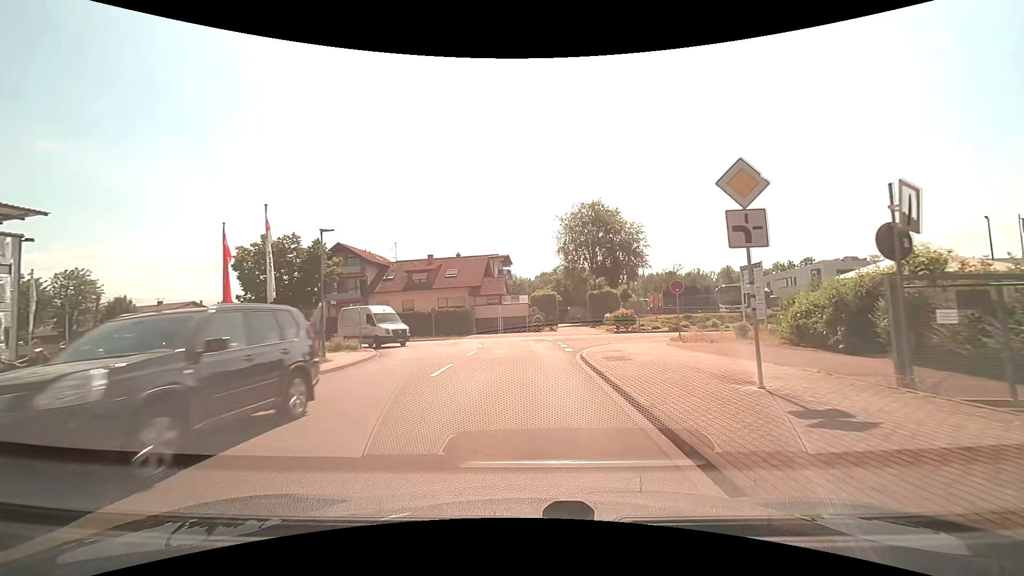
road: unclassified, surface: asphalt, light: Day
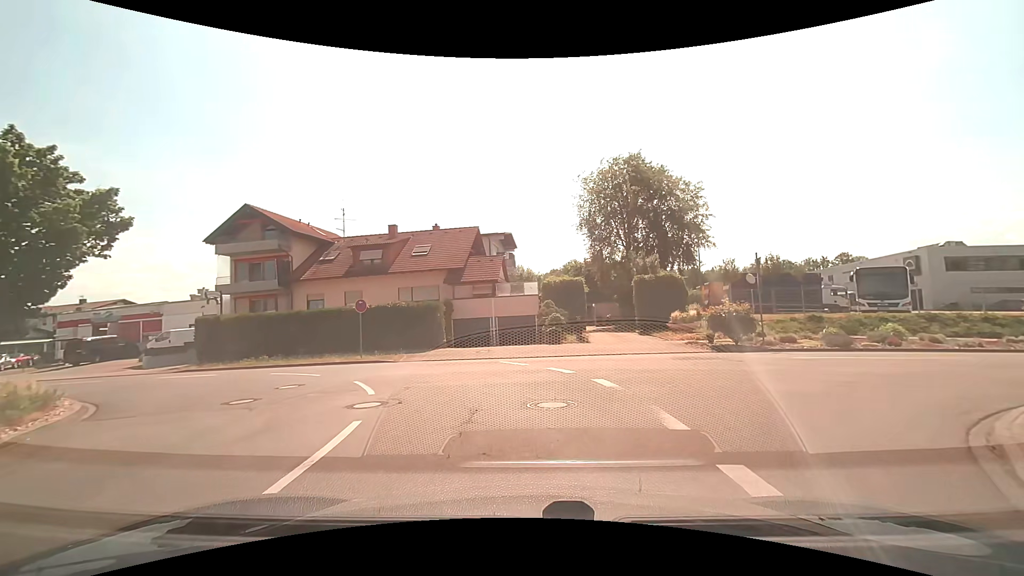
(-0.1, +19.4) m; -1°
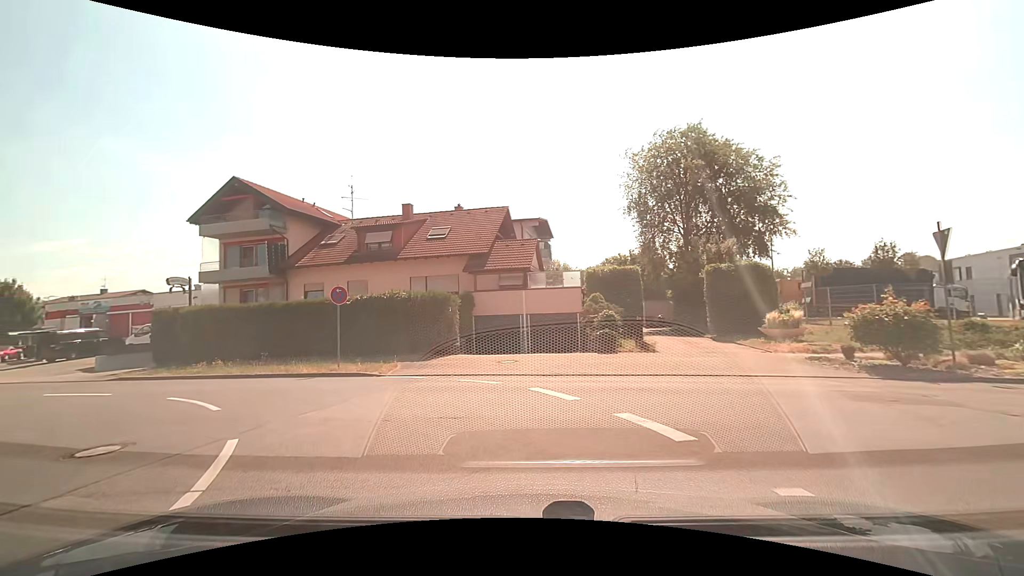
(-0.2, +6.5) m; -5°
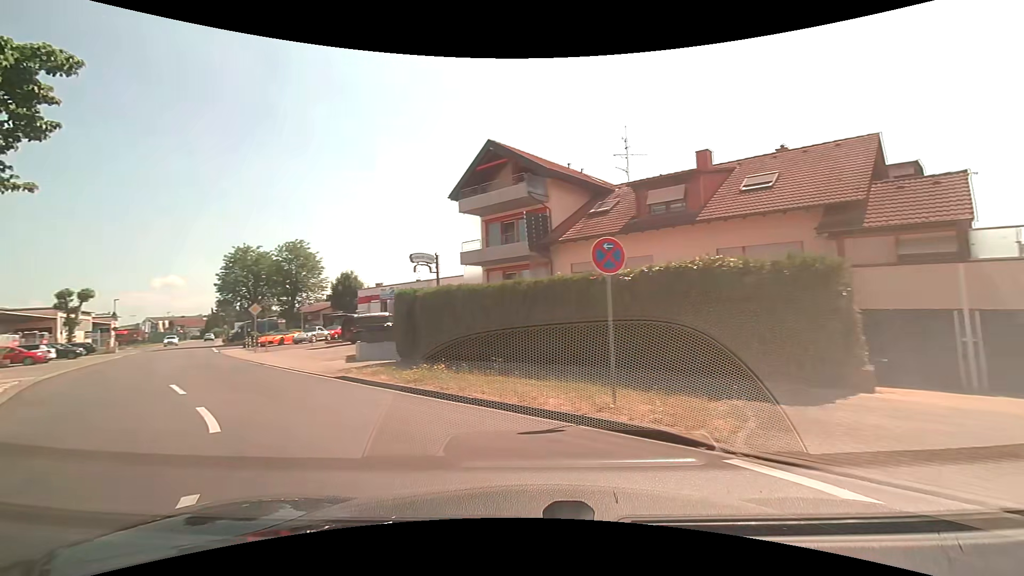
(-2.1, +8.7) m; -31°
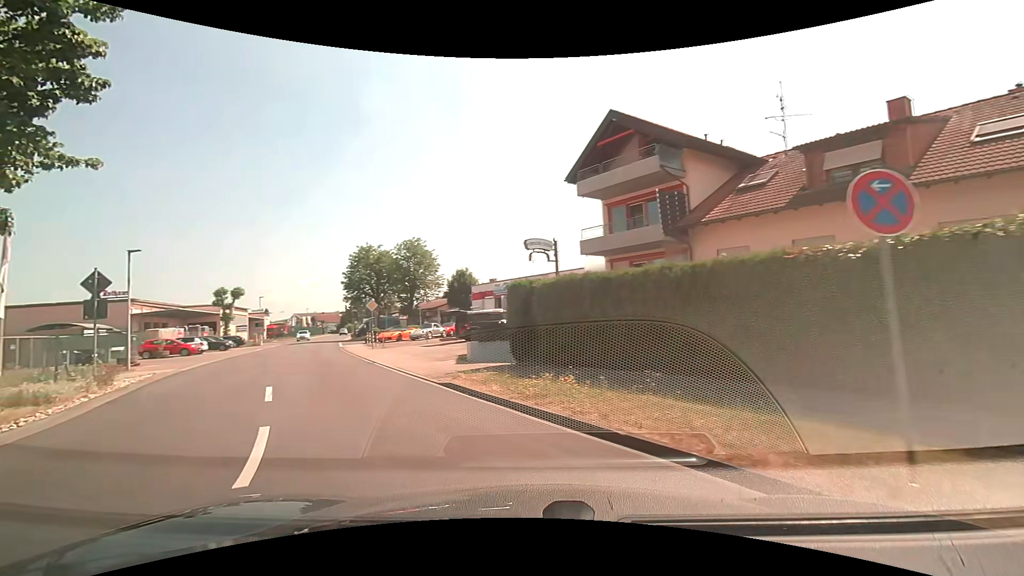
(-0.3, +3.1) m; -12°
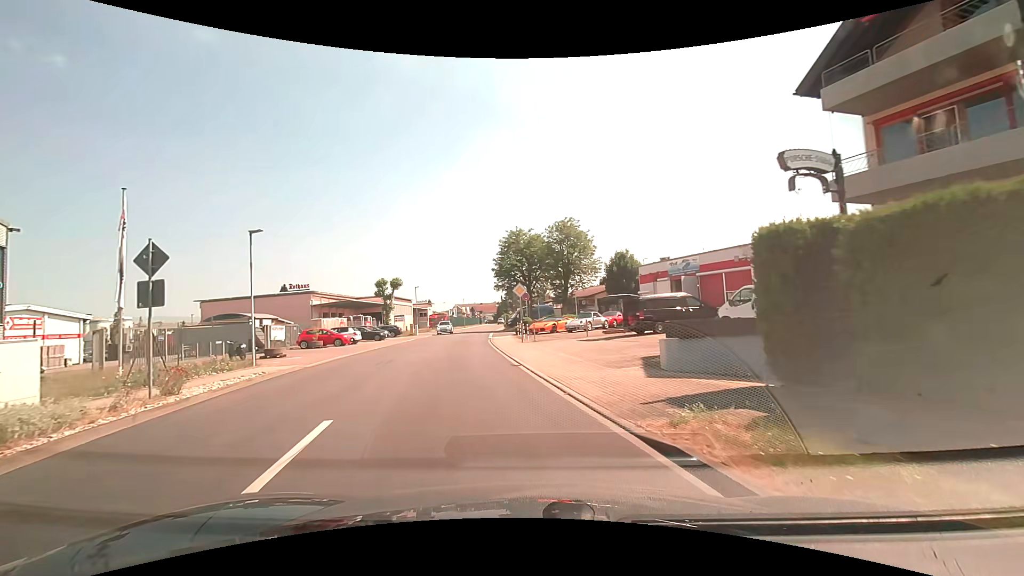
(-1.2, +6.8) m; -18°
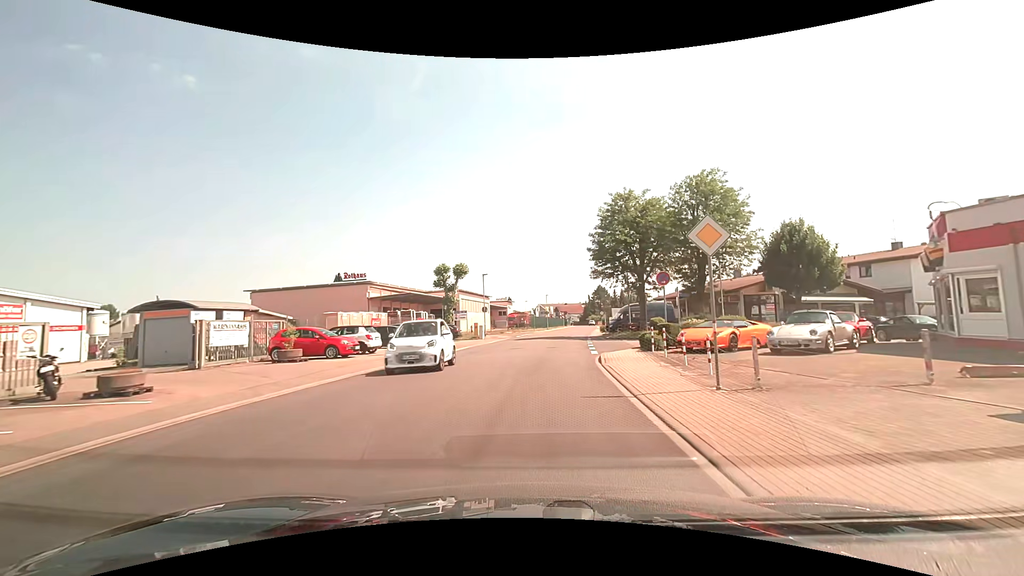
(-1.7, +17.7) m; -9°
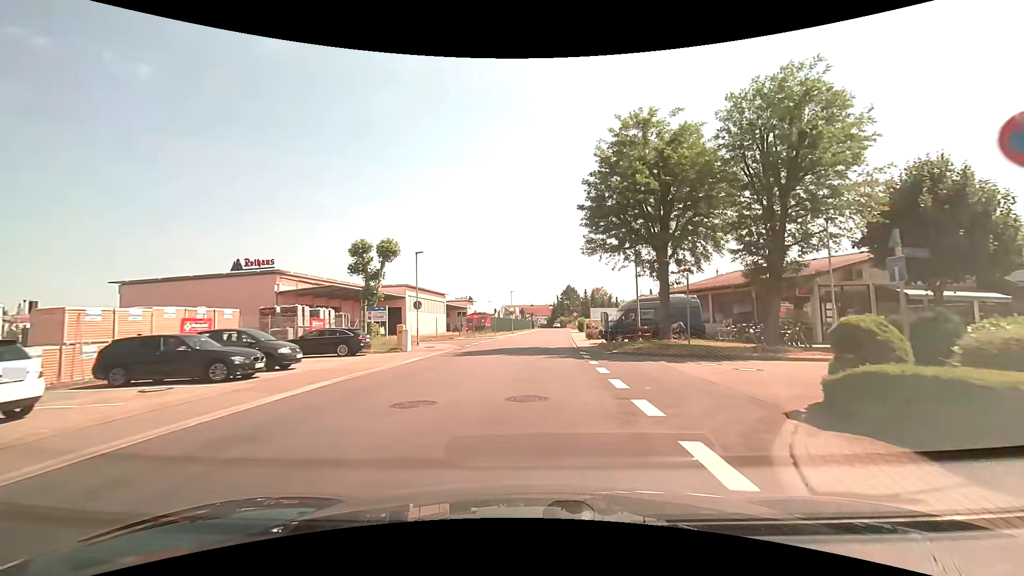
(+0.6, +16.8) m; +4°
(0, +10) (+1, +20) (+1, +30) (+2, +40) (+3, +50) (+4, +60) (+5, +70) (+5, +80) (+6, +90) (+7, +100) m
